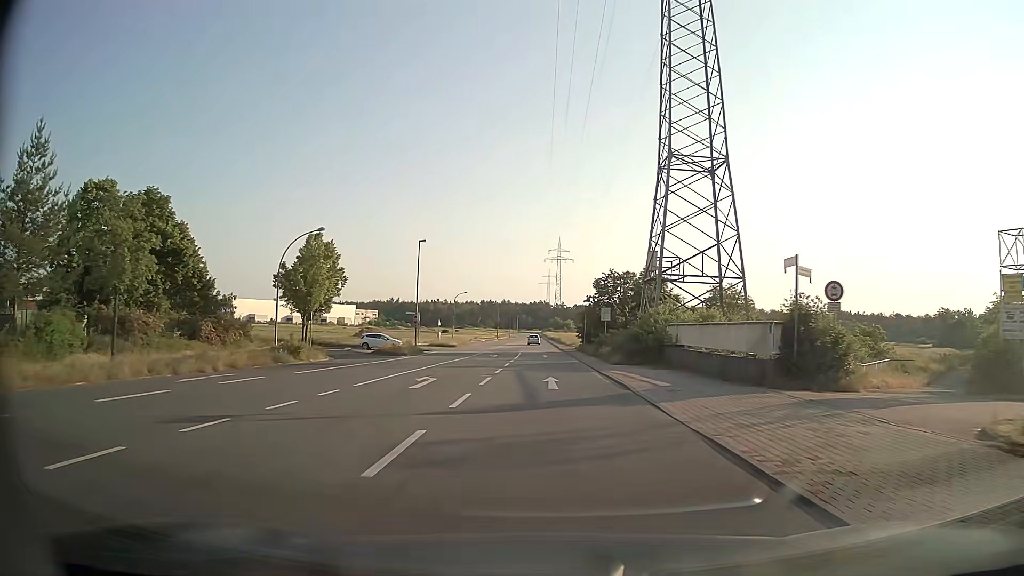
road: tertiary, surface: asphalt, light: Day
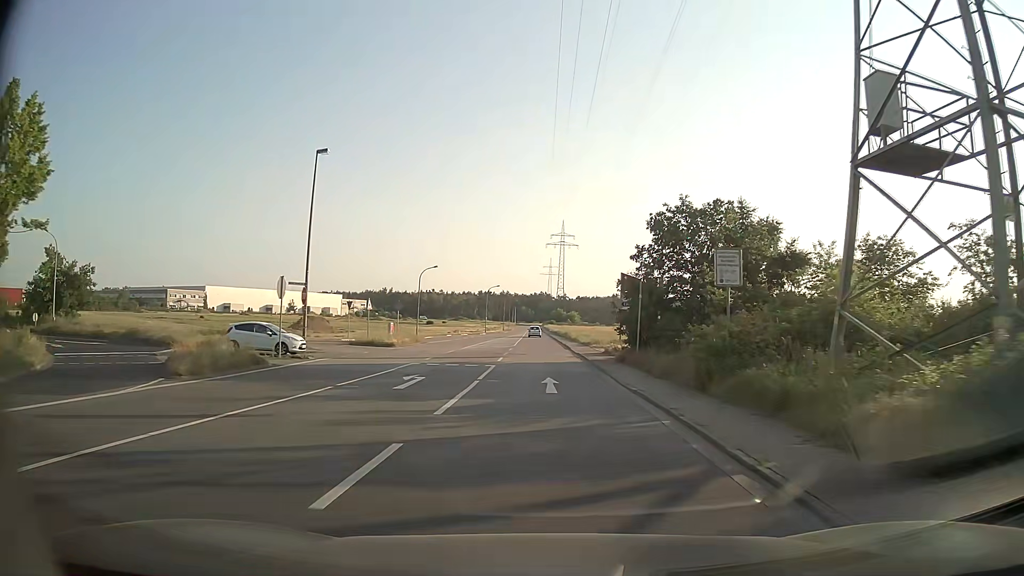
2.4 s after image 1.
(0.0, +31.5) m; 0°
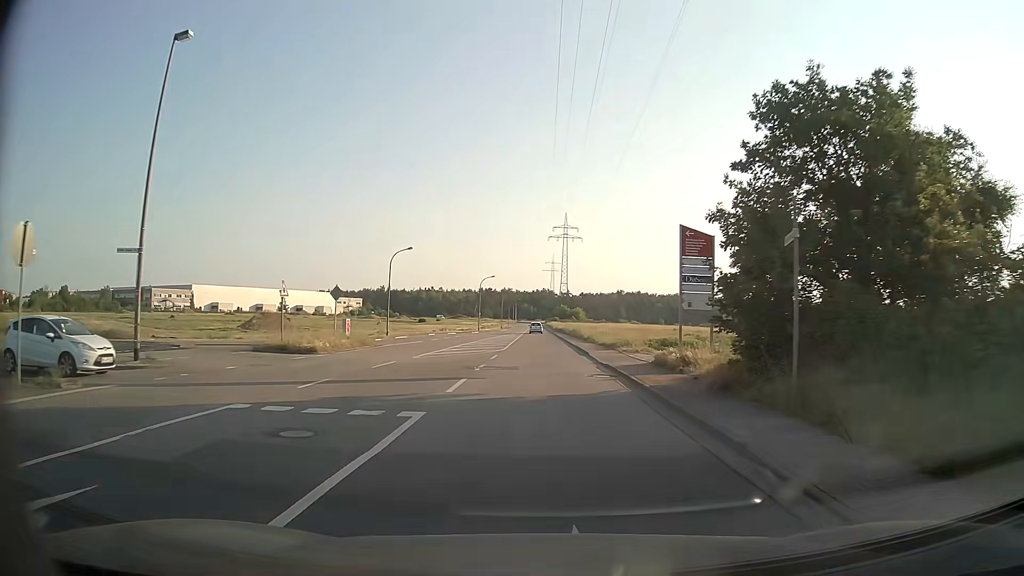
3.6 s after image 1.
(0.0, +15.8) m; 0°
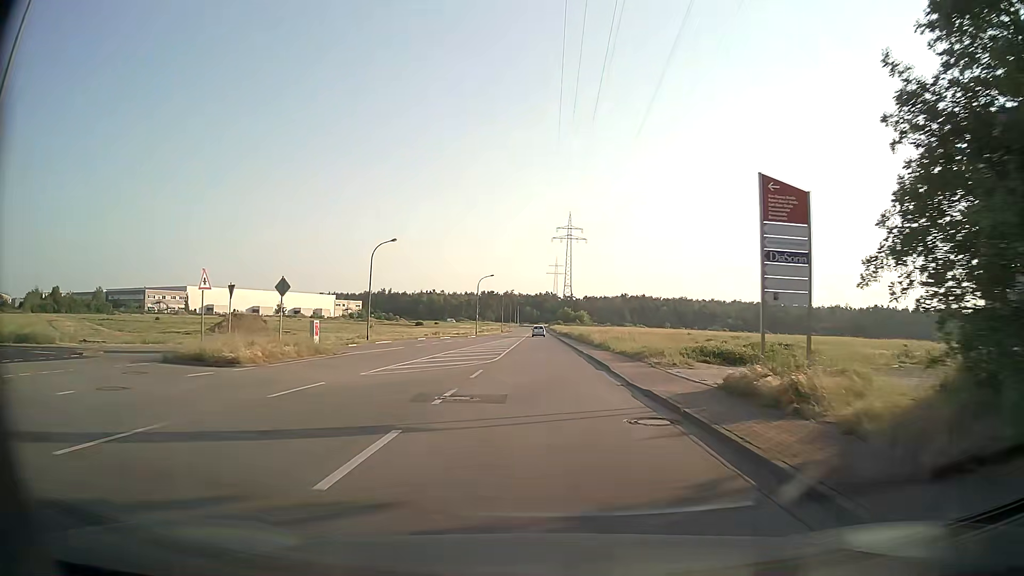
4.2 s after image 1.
(0.0, +7.9) m; 0°
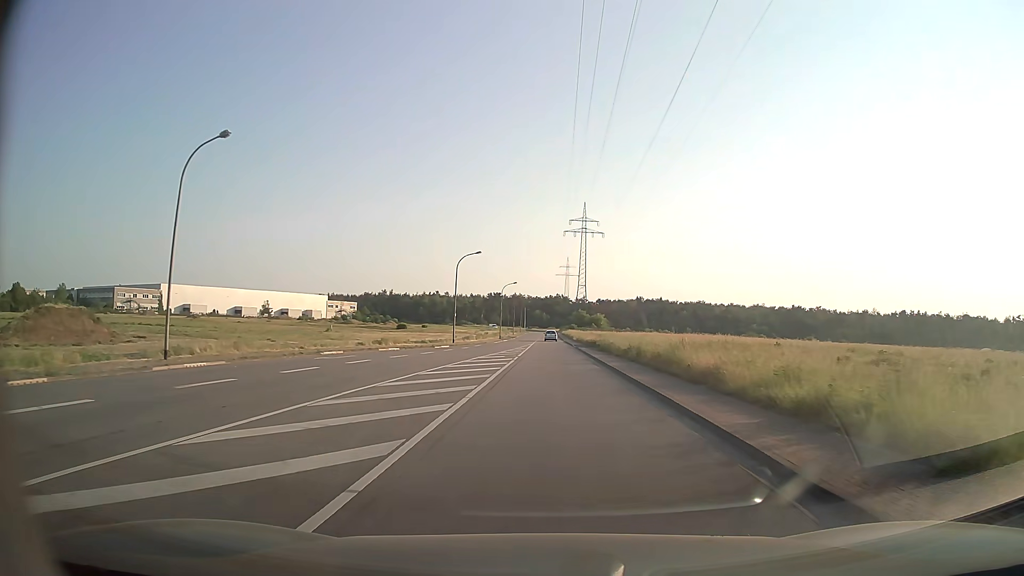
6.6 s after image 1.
(-0.3, +31.1) m; -1°
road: unclassified
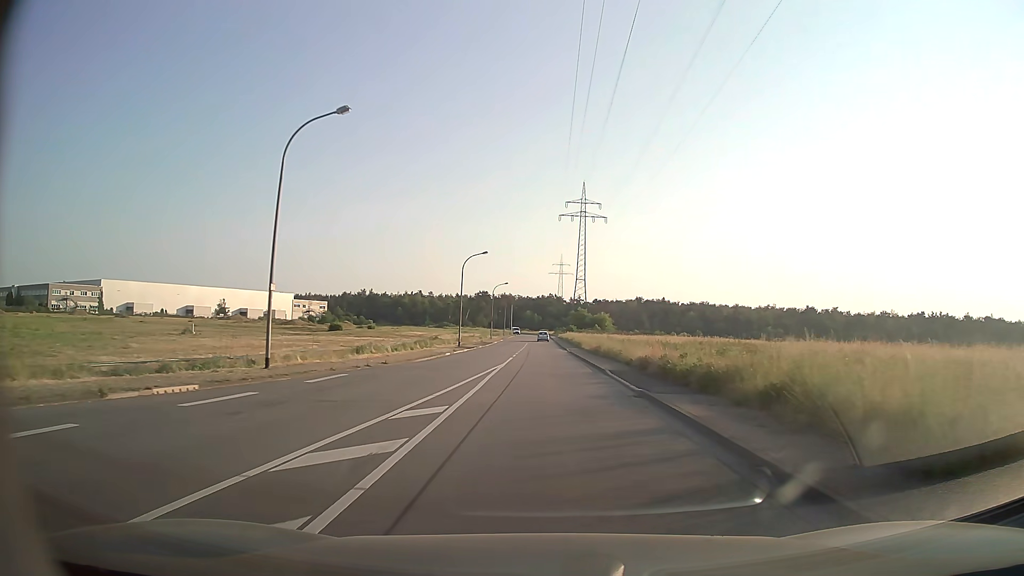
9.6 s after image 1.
(+0.3, +38.7) m; +1°
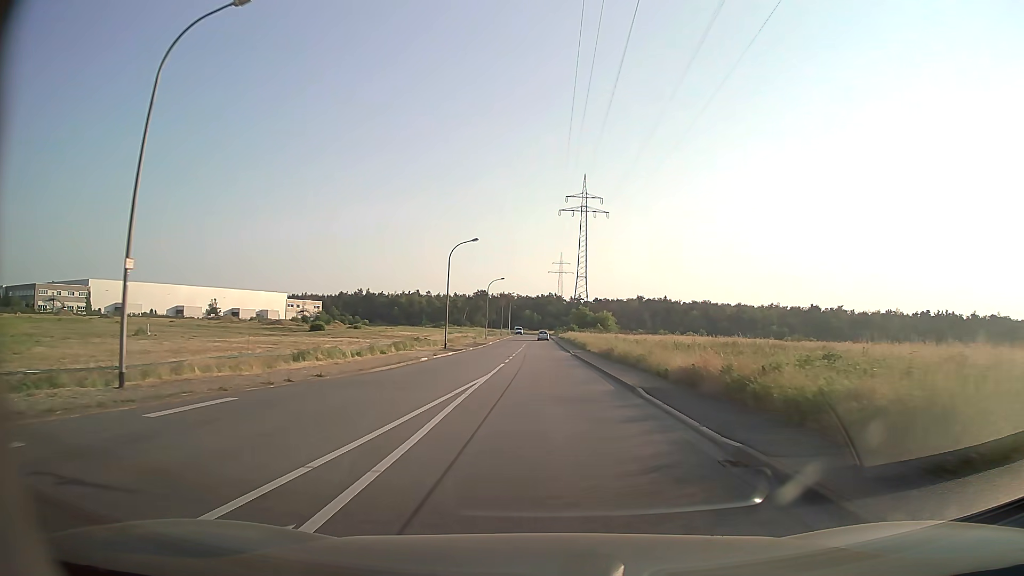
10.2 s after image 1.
(0.0, +7.8) m; 0°
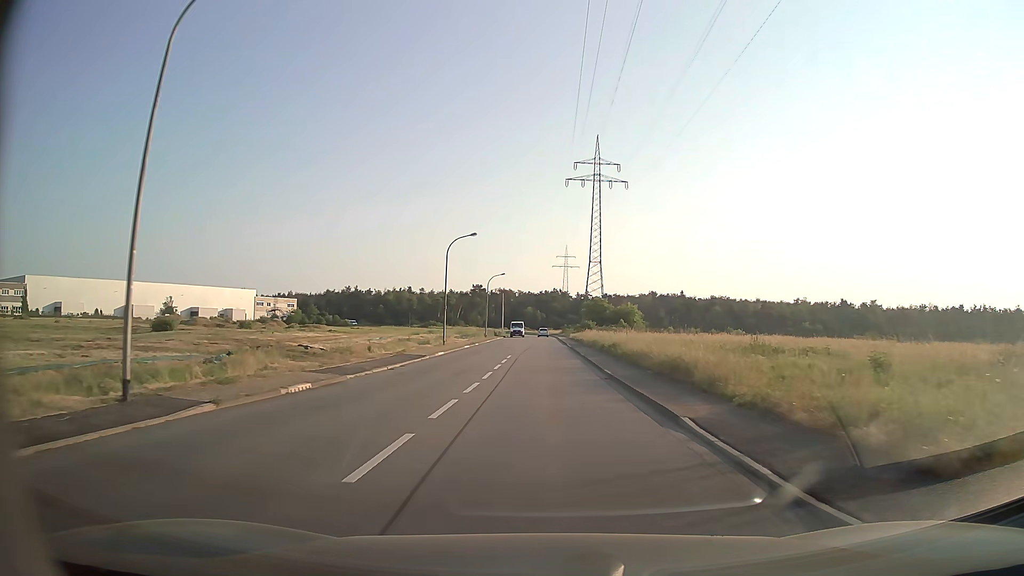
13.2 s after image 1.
(0.0, +38.8) m; 0°
(0, +10) (0, +20) (0, +30) (0, +40) (0, +50) (0, +60) (0, +70) (0, +80) (0, +90) (0, +100) m
